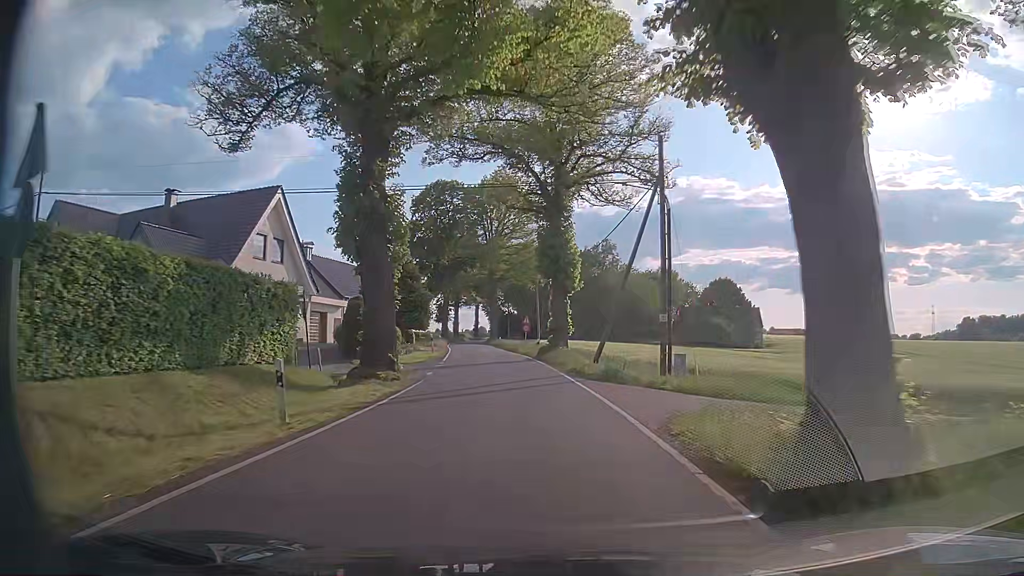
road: tertiary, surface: asphalt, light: Day
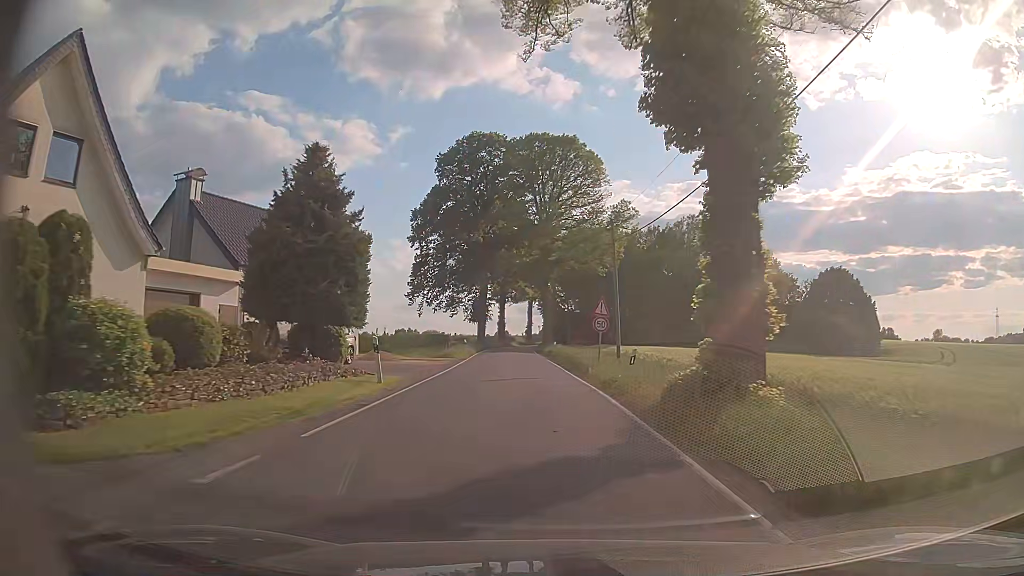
(-1.0, +26.4) m; -5°
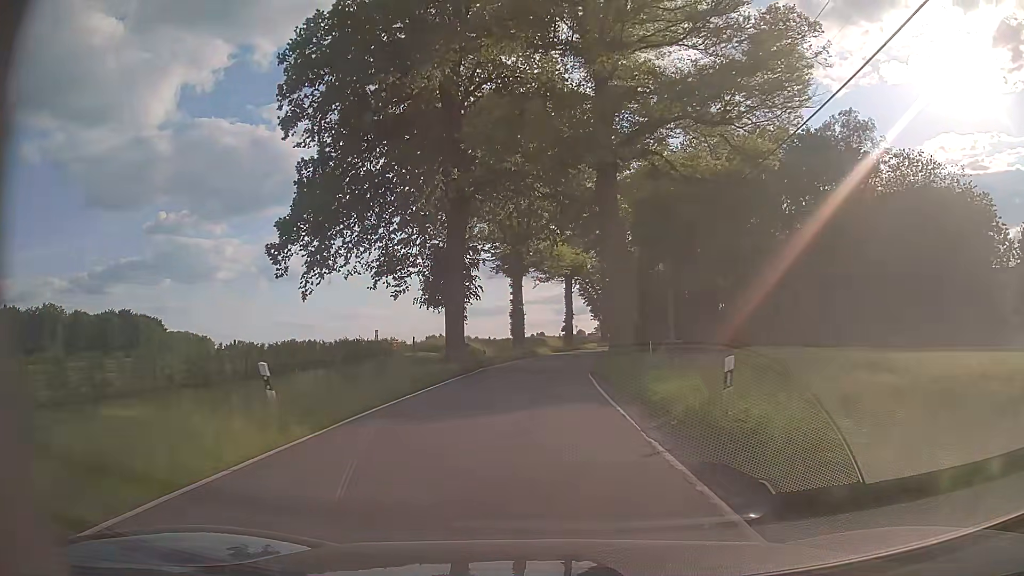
(-1.5, +44.2) m; -3°
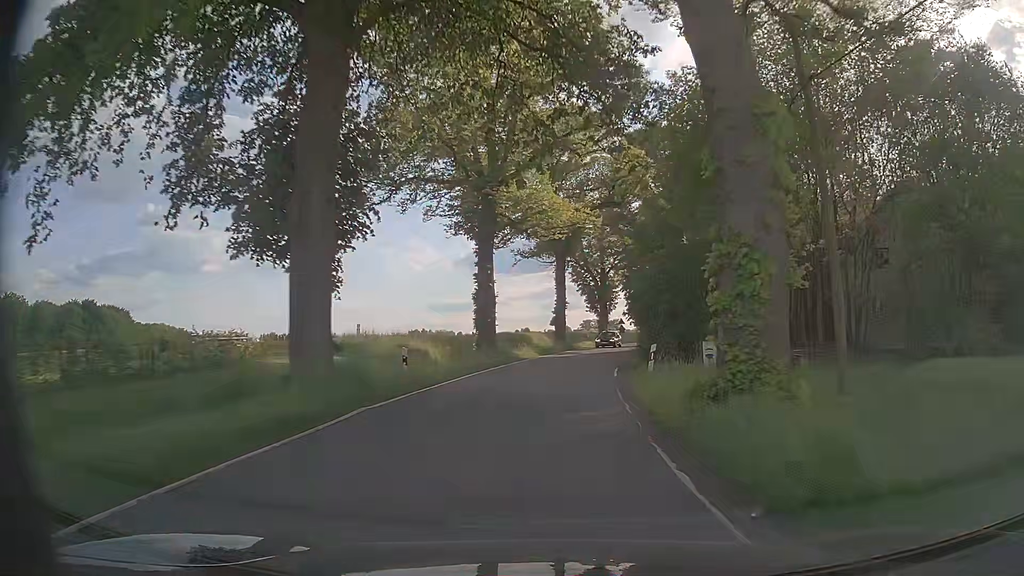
(+0.1, +17.9) m; +1°
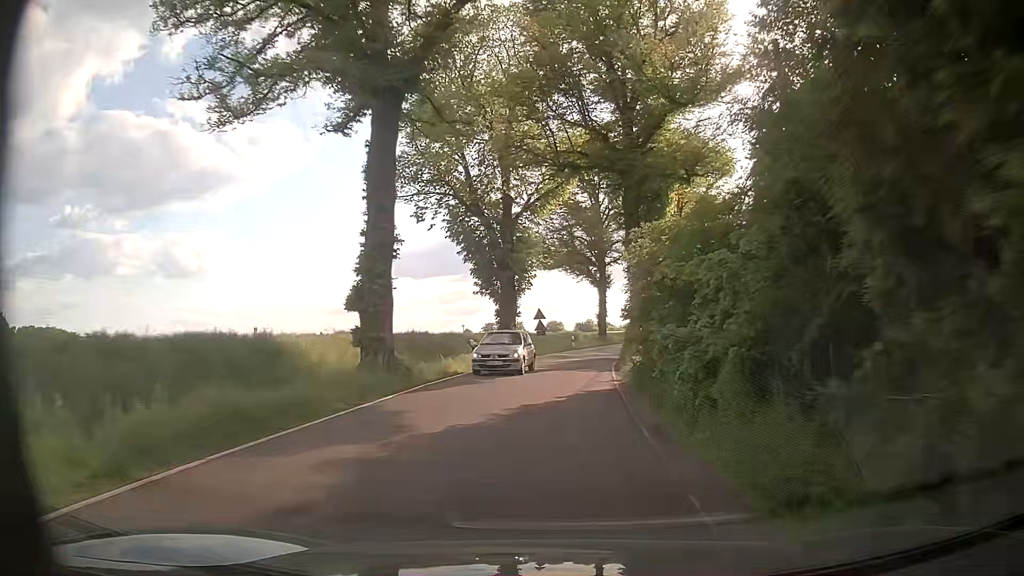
(+2.7, +35.7) m; +9°
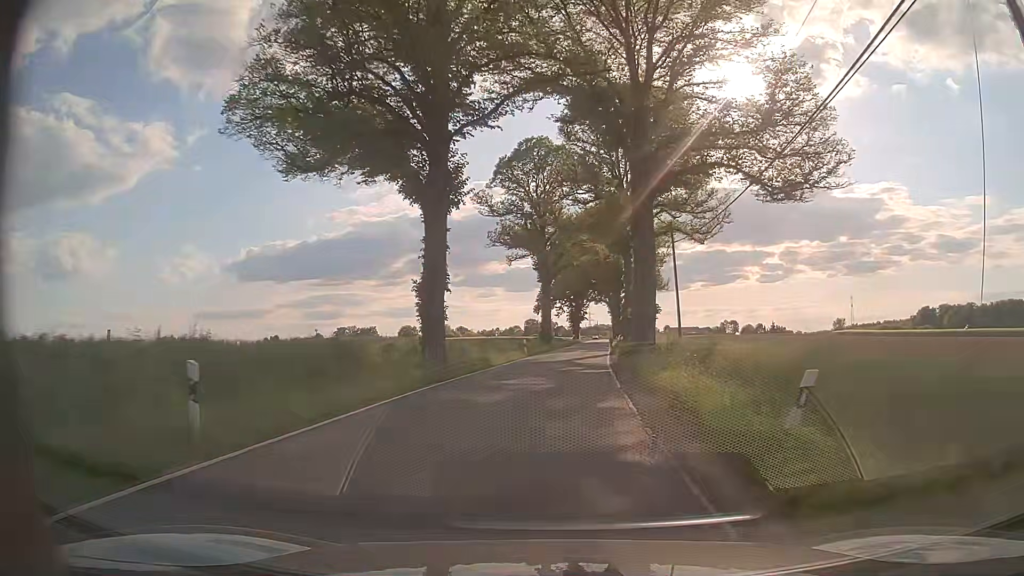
(+3.7, +44.5) m; +11°
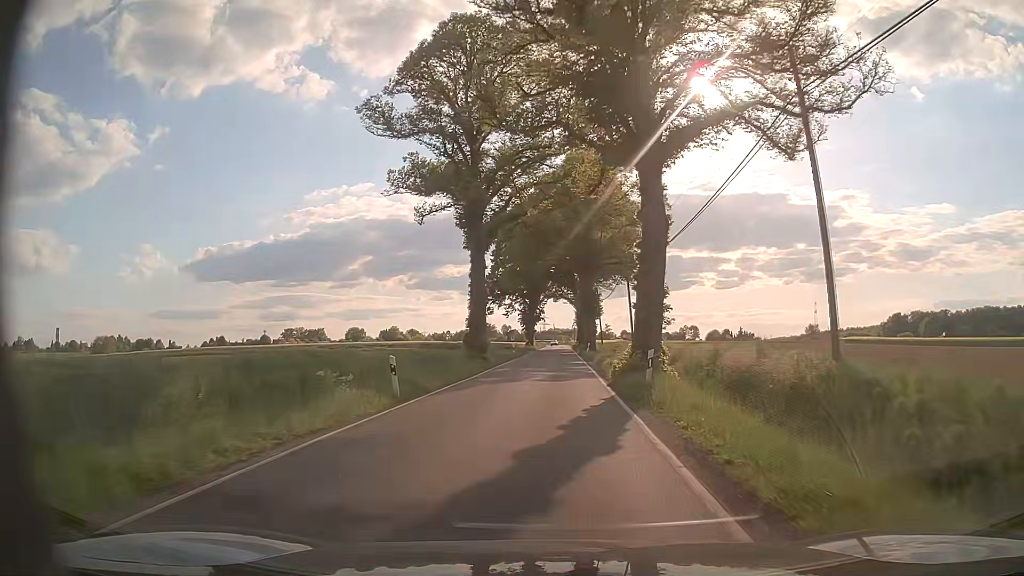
(+1.3, +26.9) m; +4°
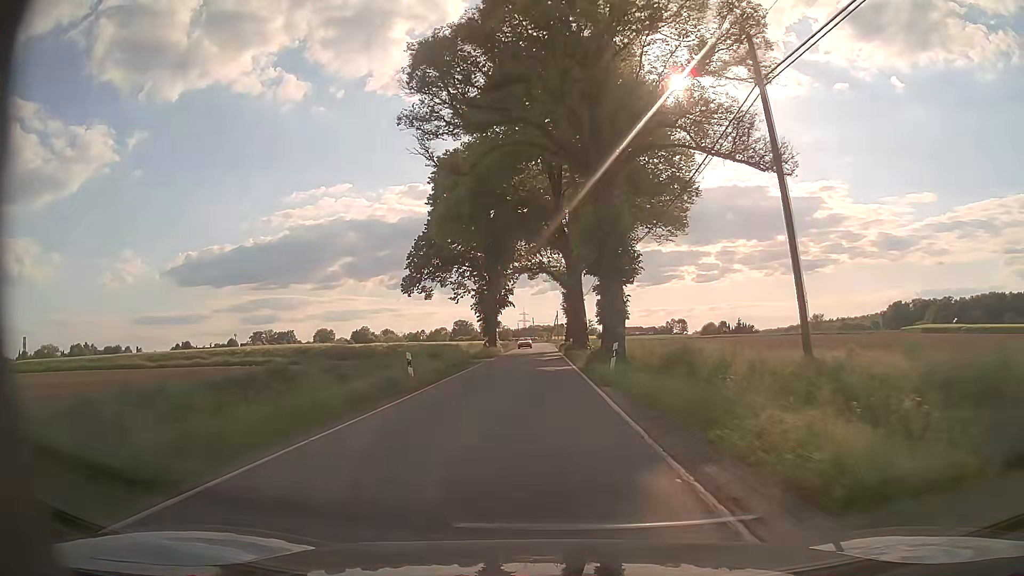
(+0.9, +36.7) m; +3°
(0, +10) (0, +20) (0, +30) (-1, +40) (-1, +50) (-1, +60) (-1, +70) (-2, +80) (-2, +90) (-2, +100) m
